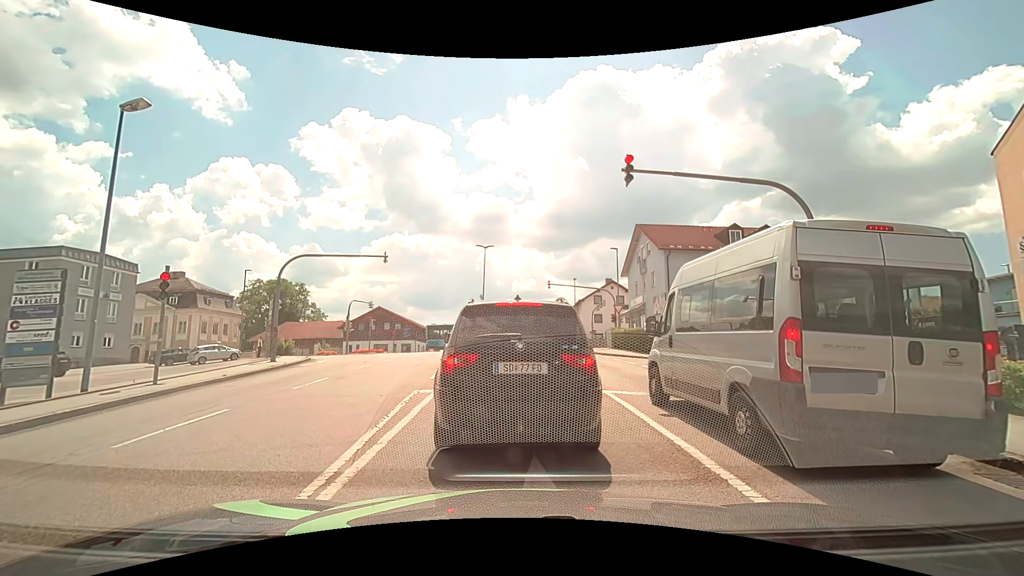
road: tertiary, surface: asphalt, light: Day
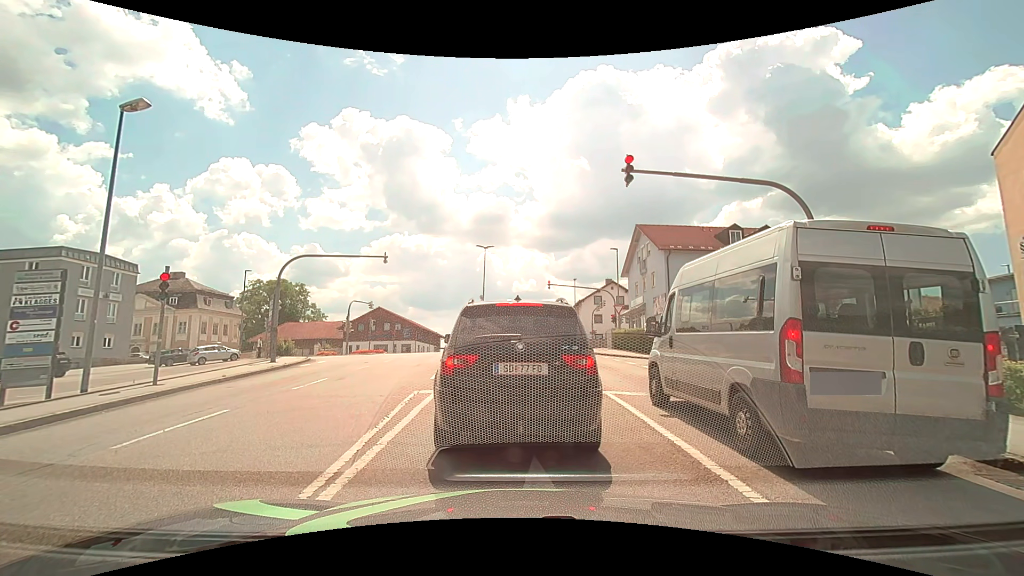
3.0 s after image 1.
(0.0, +0.1) m; 0°
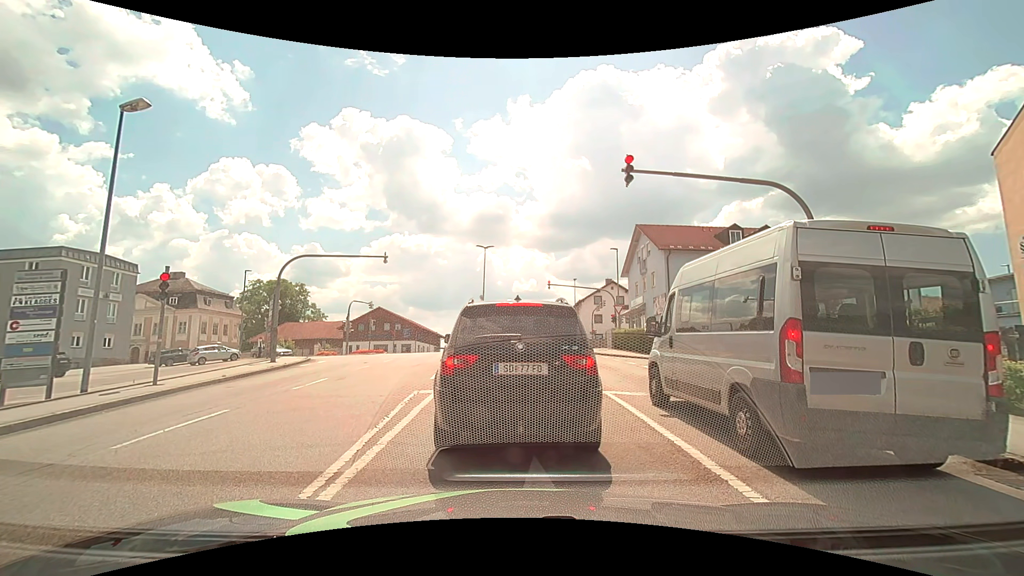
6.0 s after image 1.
(0.0, 0.0) m; 0°
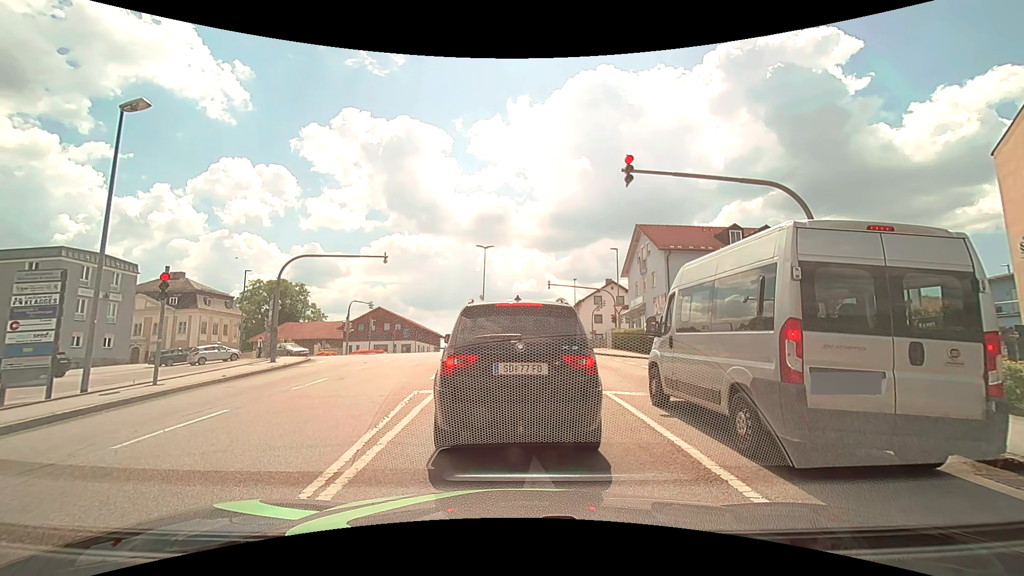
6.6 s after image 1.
(0.0, 0.0) m; 0°
